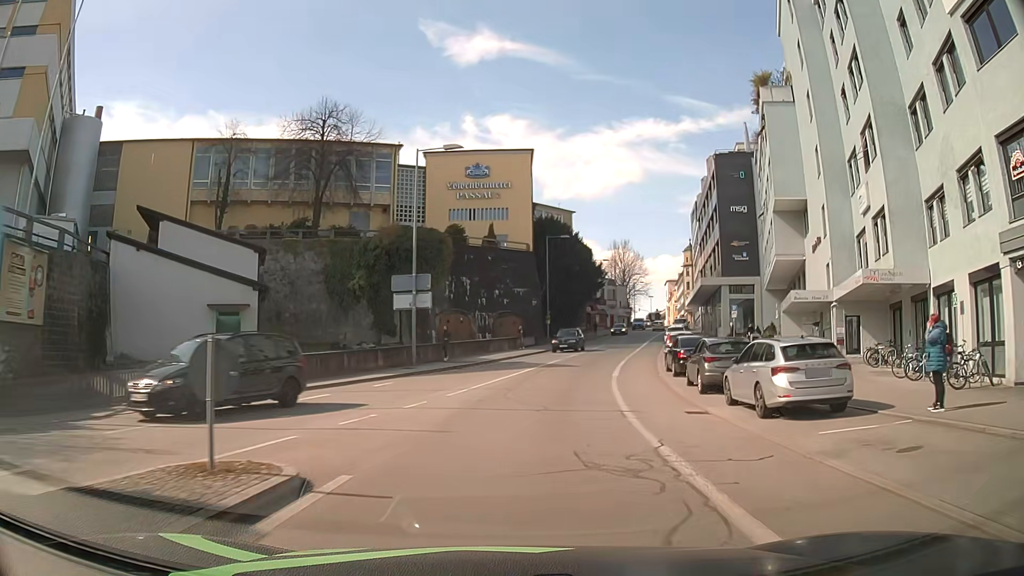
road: tertiary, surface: asphalt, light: Day
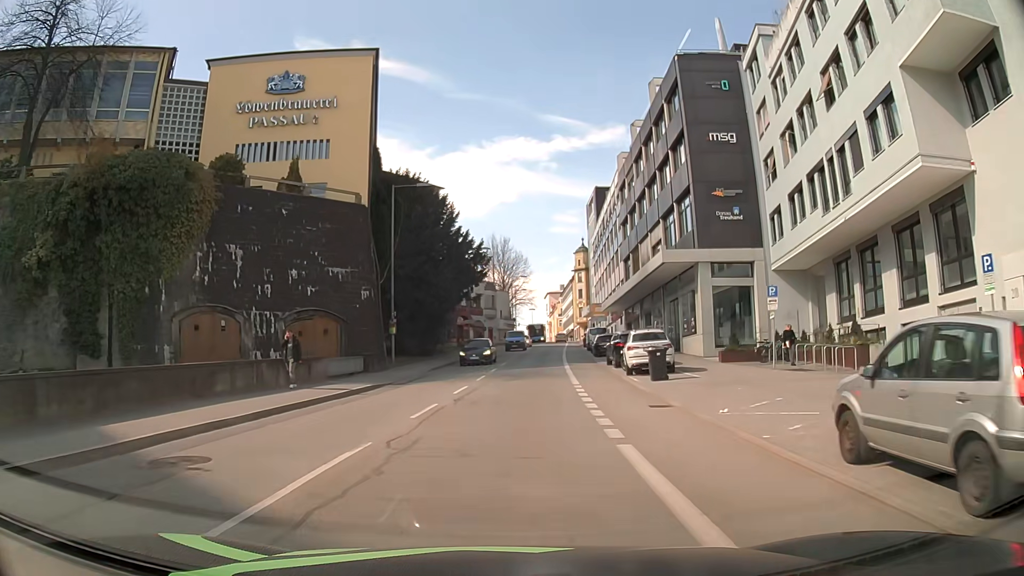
(+3.0, +27.4) m; +12°
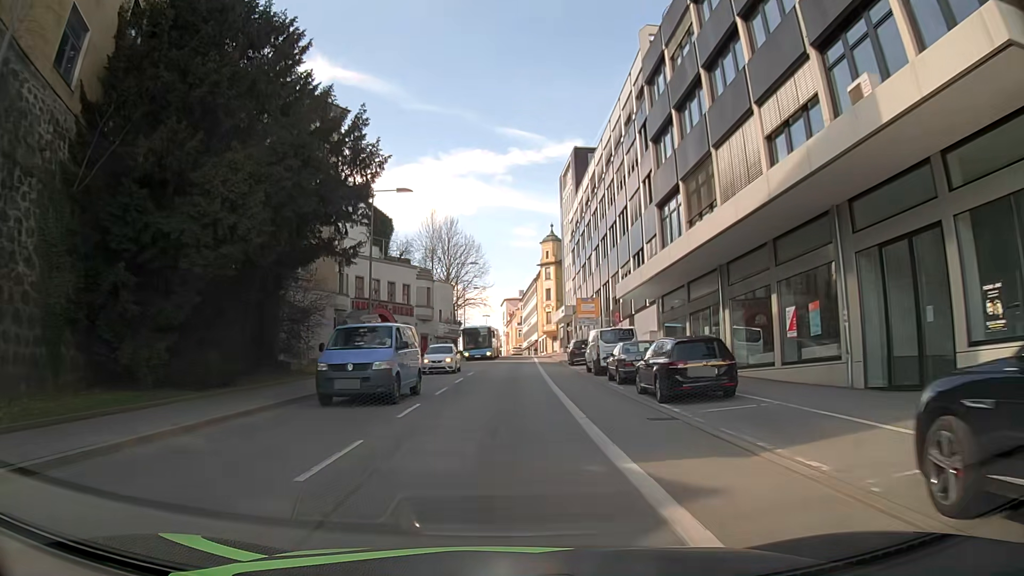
(+1.2, +29.8) m; +4°
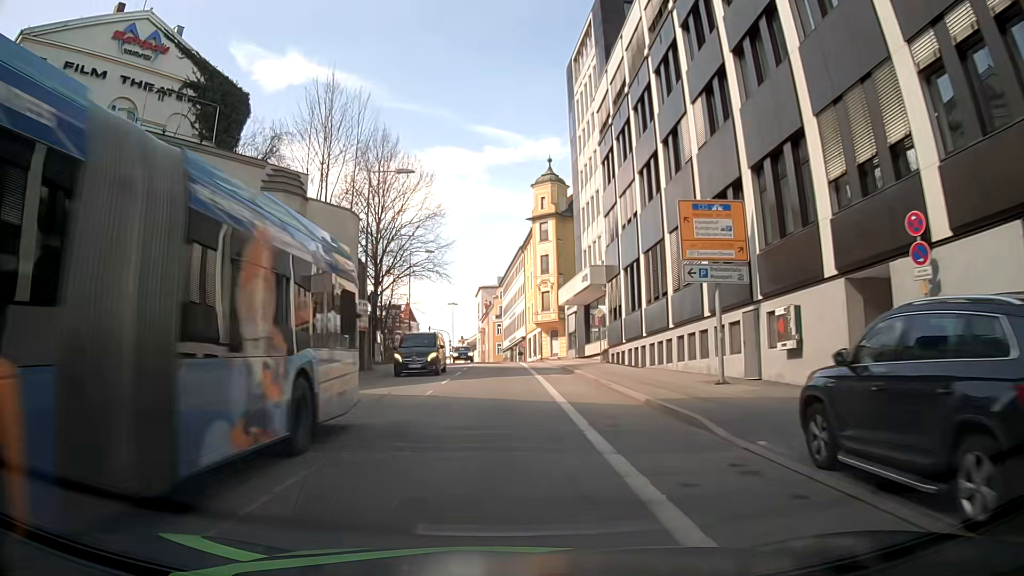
(-0.5, +38.7) m; +2°
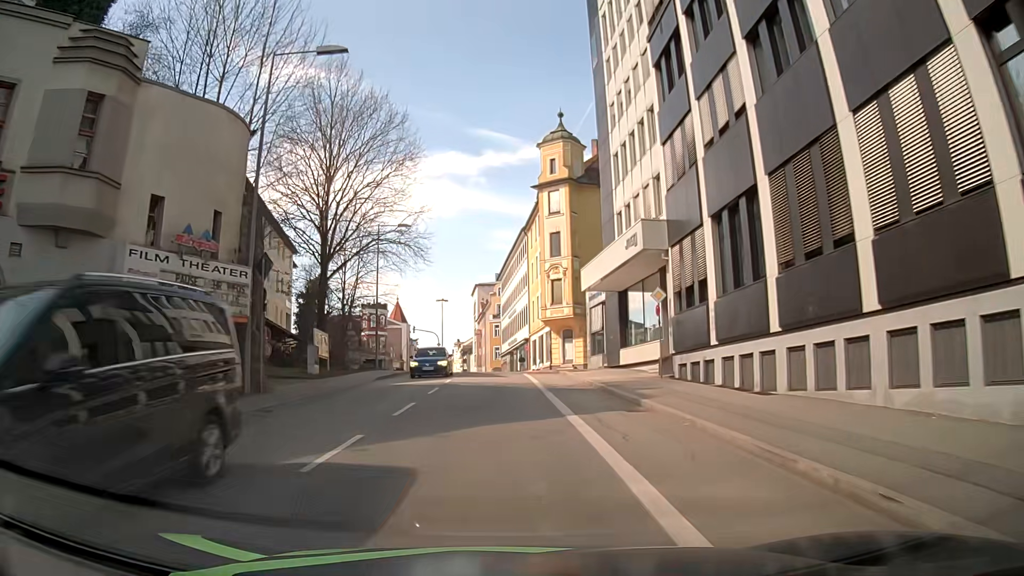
(-0.1, +15.3) m; 0°
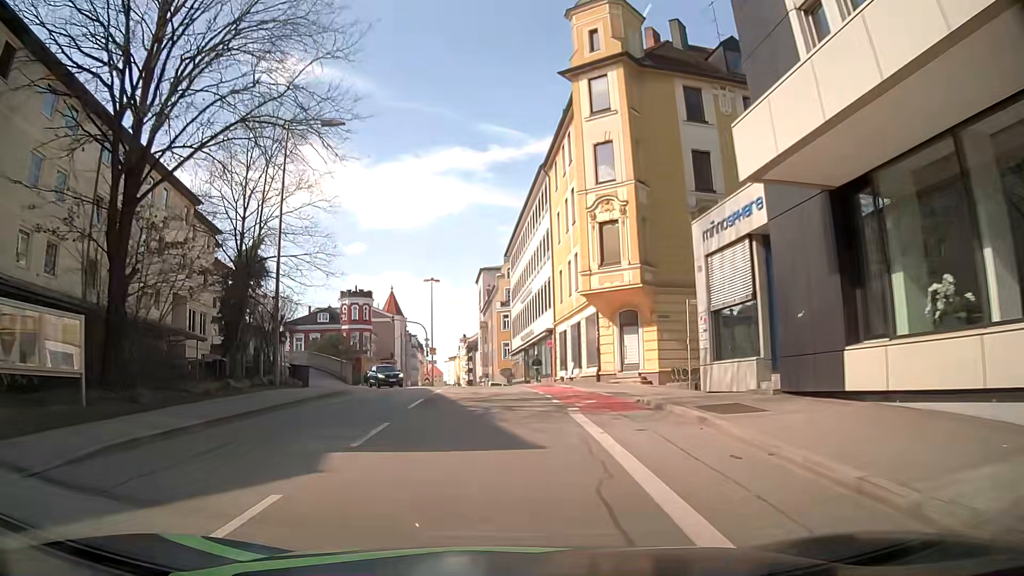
(-0.5, +22.0) m; -2°
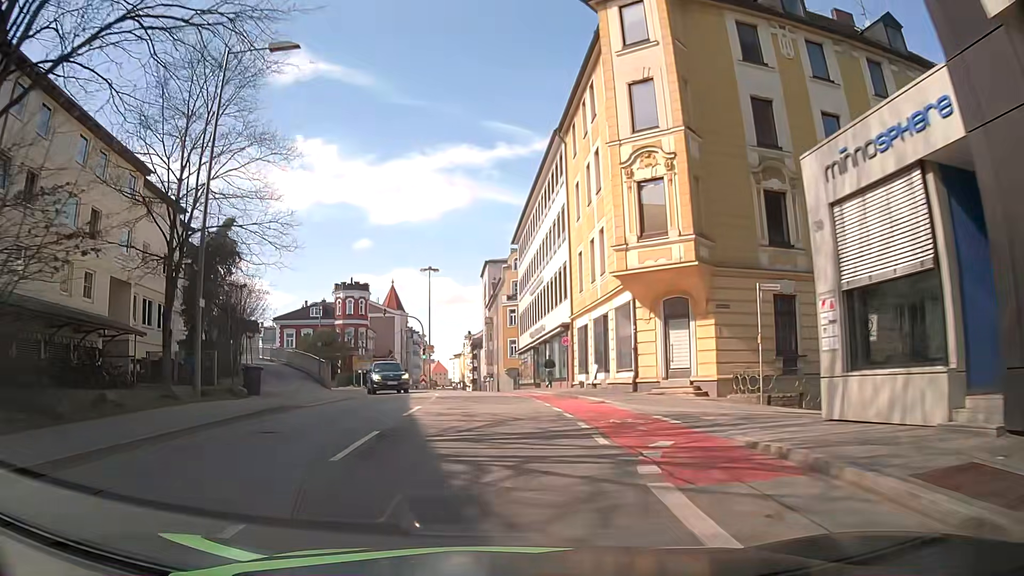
(0.0, +7.1) m; +1°
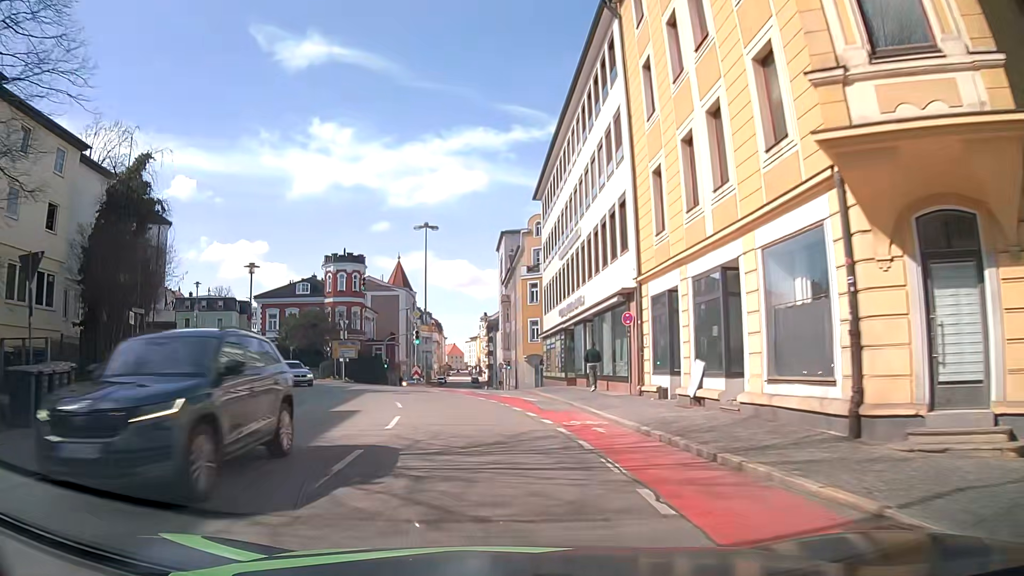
(-0.3, +13.8) m; -2°
(0, +10) (-1, +20) (-4, +30) (-8, +39) (-13, +47) (-20, +55) (-26, +63) (-32, +70) (-39, +78) (-45, +86) m
